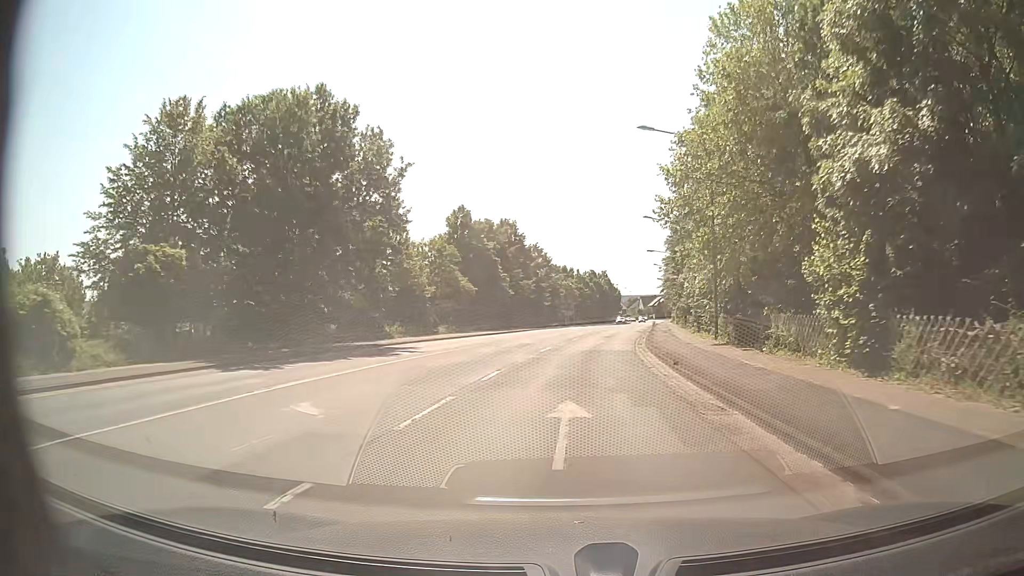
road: secondary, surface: asphalt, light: Day
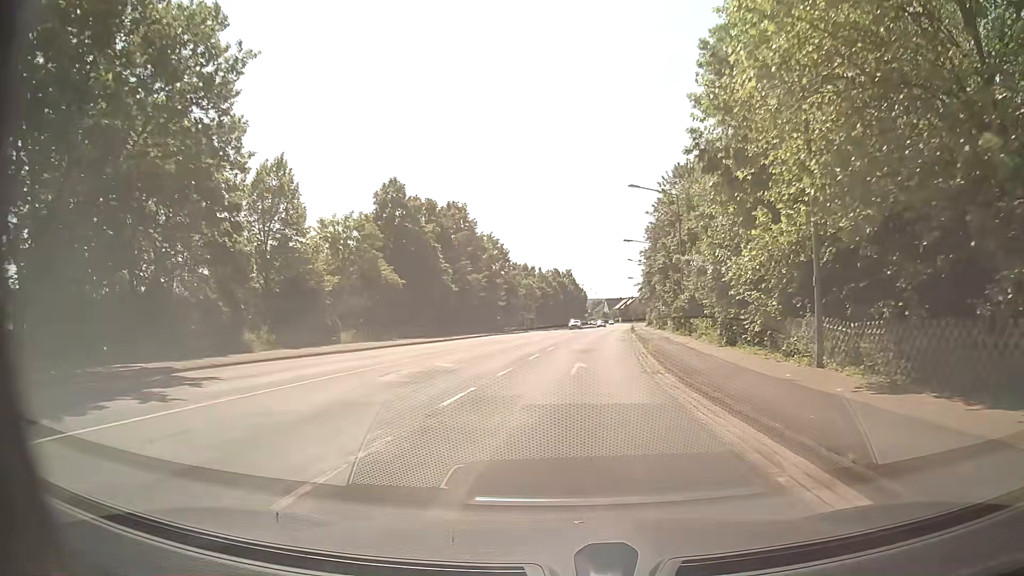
(+0.4, +15.9) m; +3°
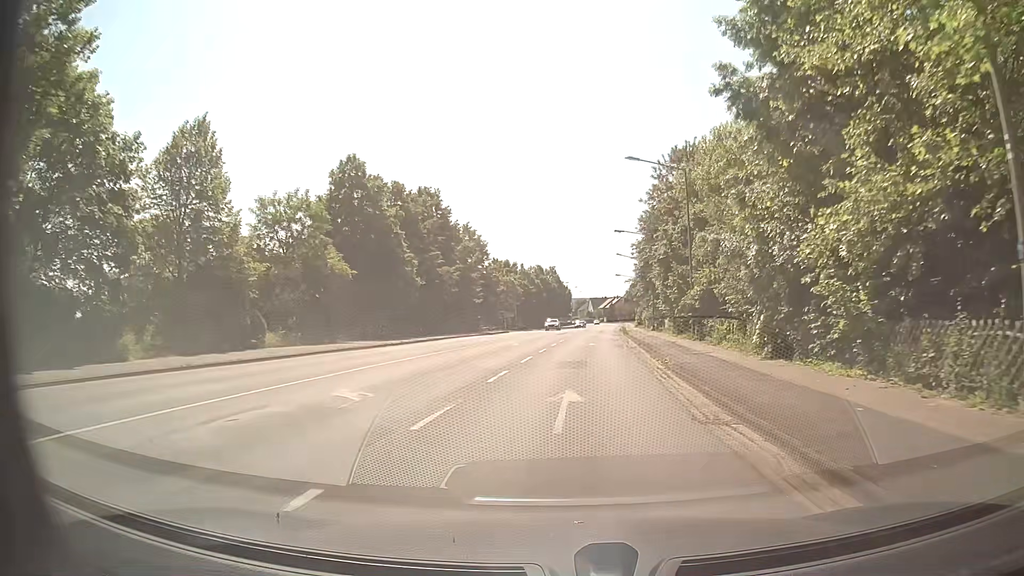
(+0.1, +8.0) m; +2°
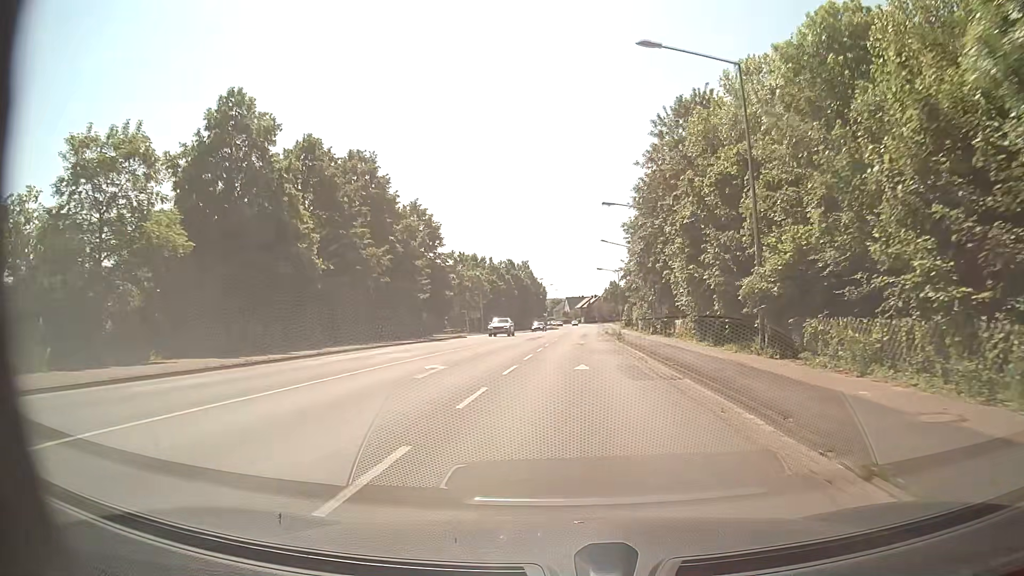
(+0.3, +16.3) m; +2°
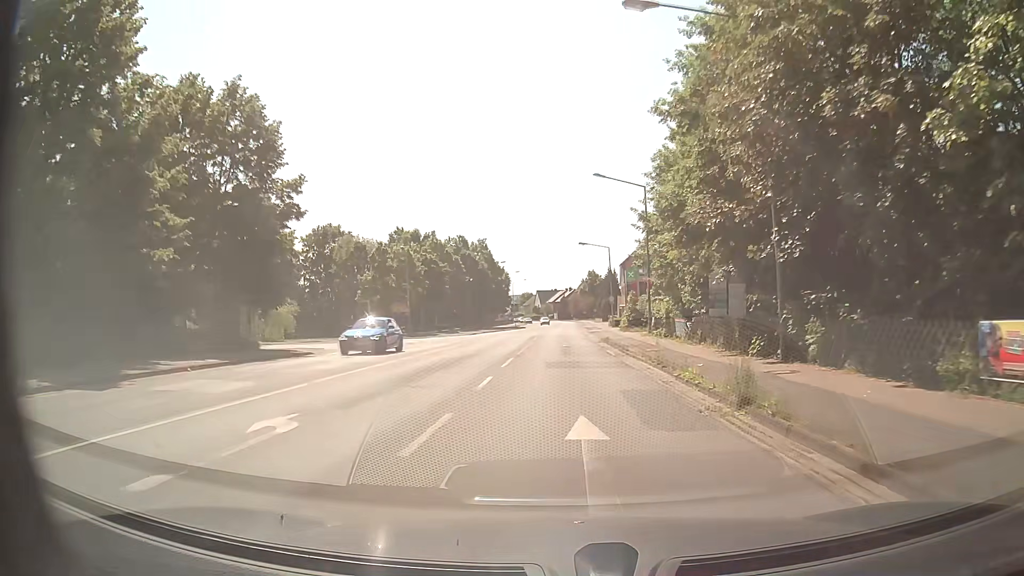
(+0.8, +33.5) m; +3°
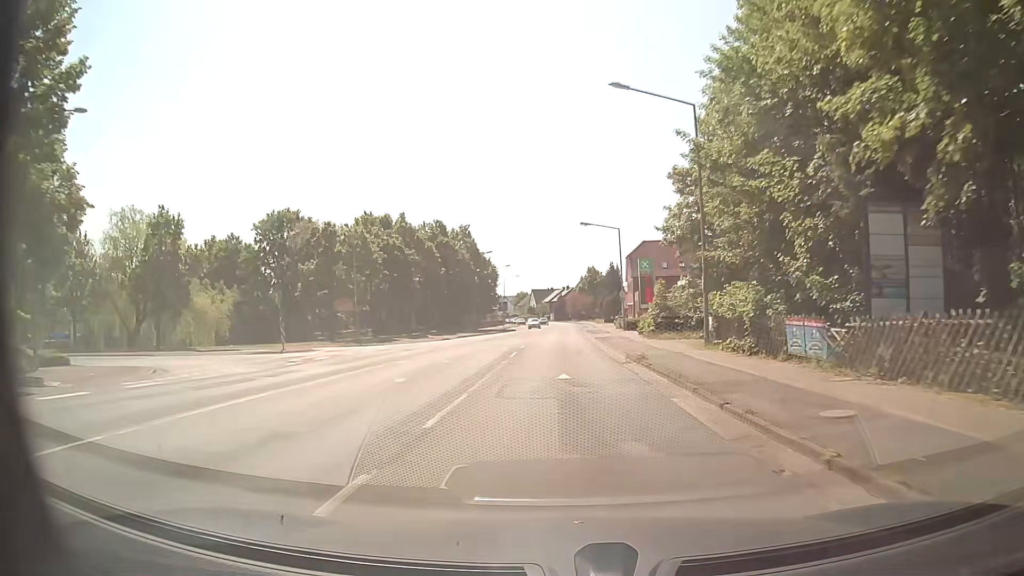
(0.0, +16.9) m; 0°
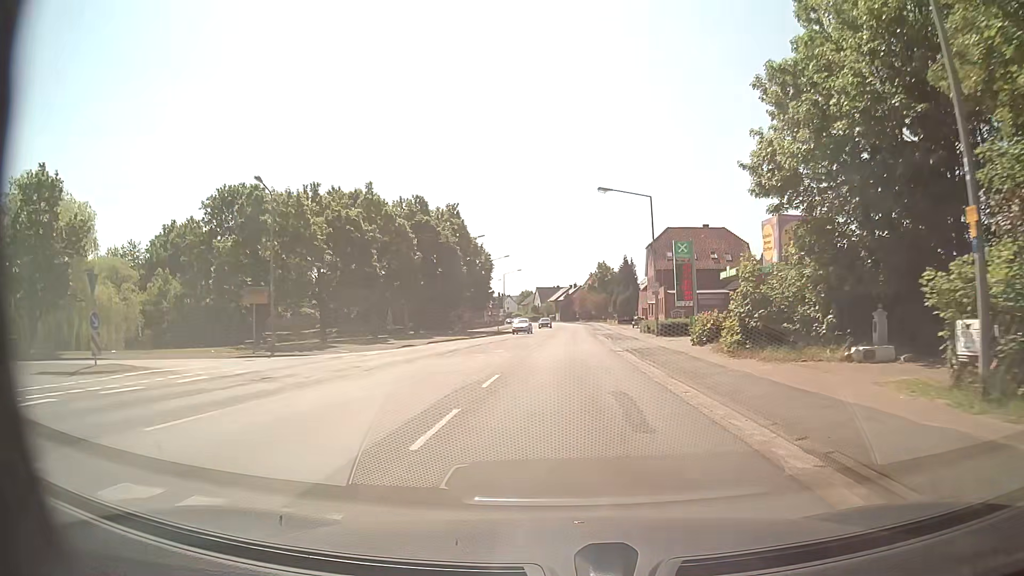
(-0.1, +16.8) m; 0°
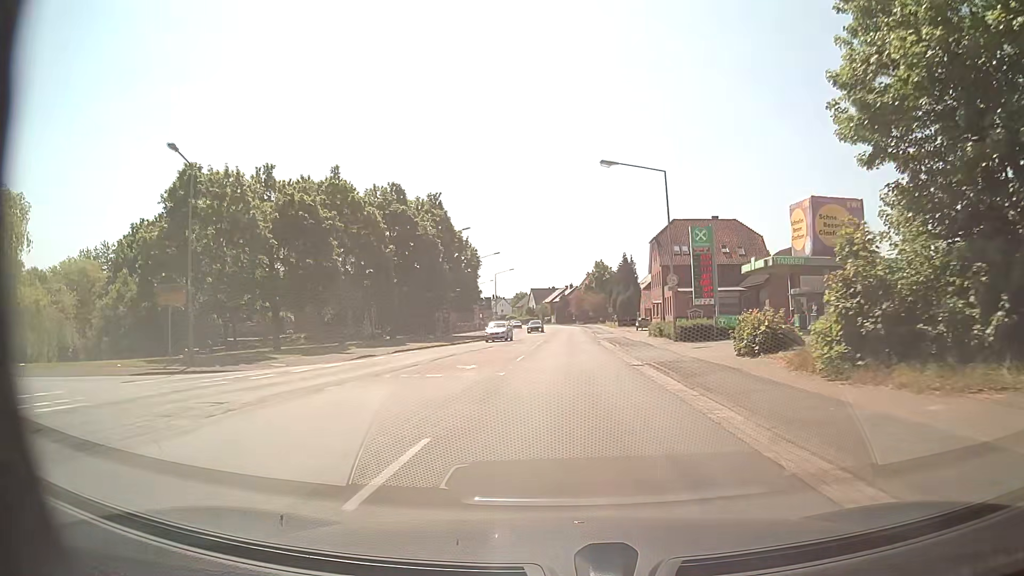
(0.0, +8.2) m; 0°
(0, +10) (0, +20) (+1, +30) (+1, +40) (+1, +50) (+1, +60) (+2, +70) (+2, +80) (+2, +90) (+2, +100) m
